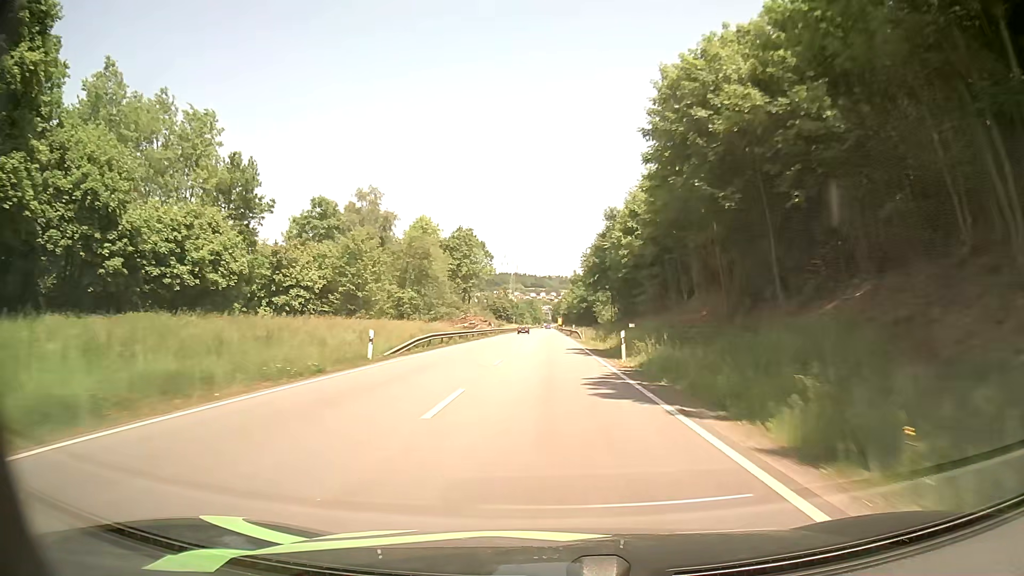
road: primary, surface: asphalt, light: Day
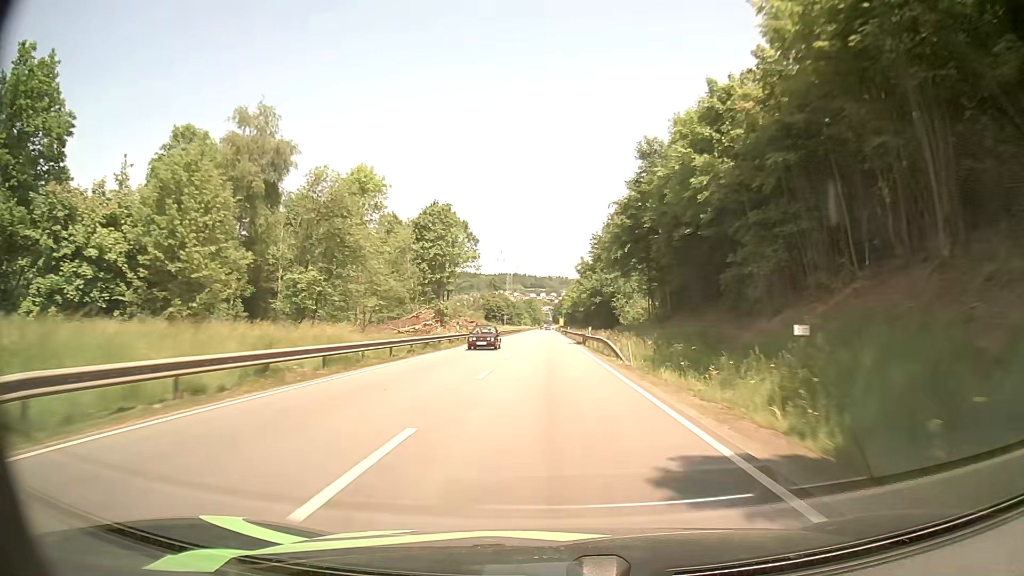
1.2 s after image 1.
(0.0, +29.3) m; 0°
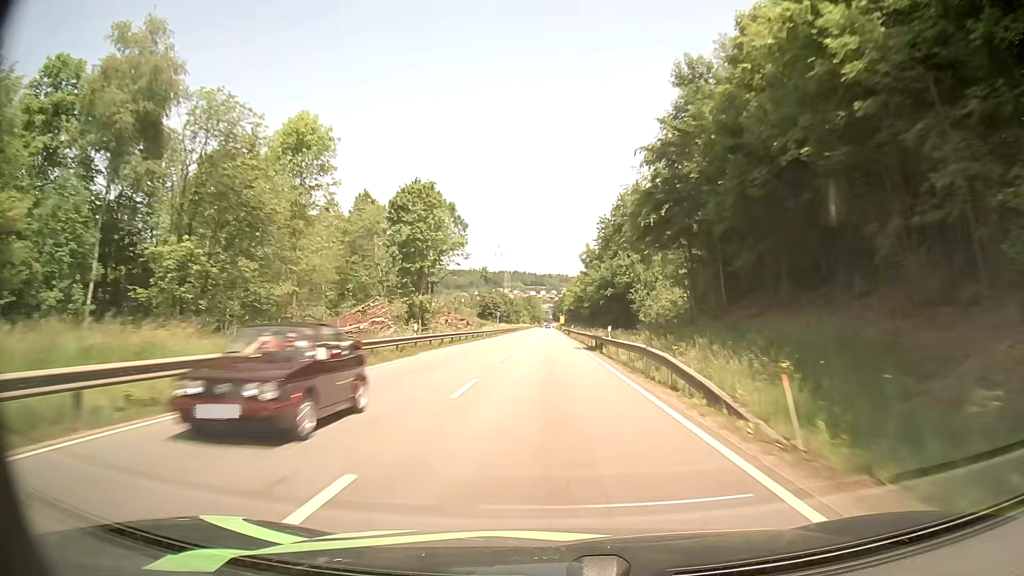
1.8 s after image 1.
(0.0, +14.9) m; 0°
